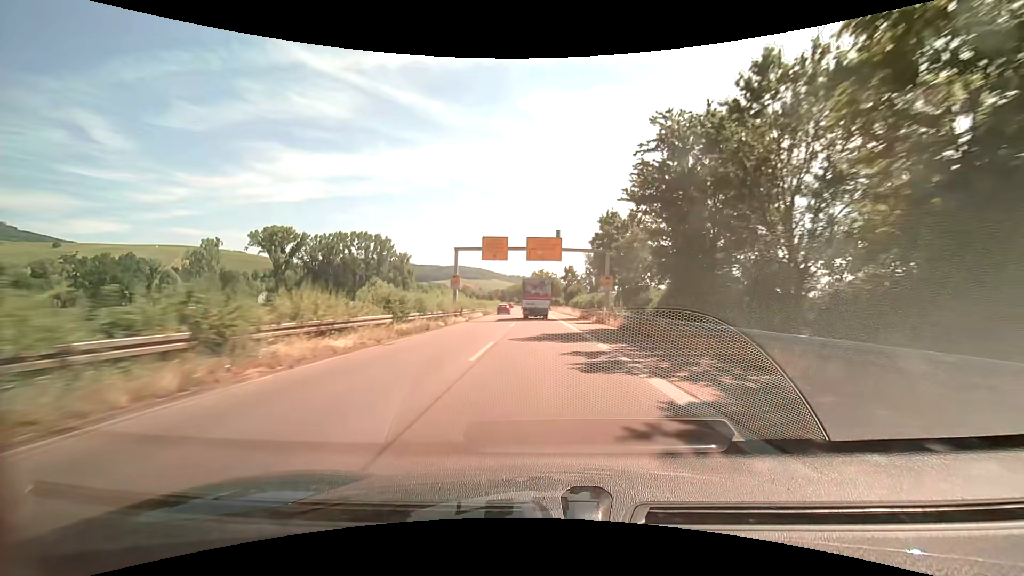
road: trunk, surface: asphalt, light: Day
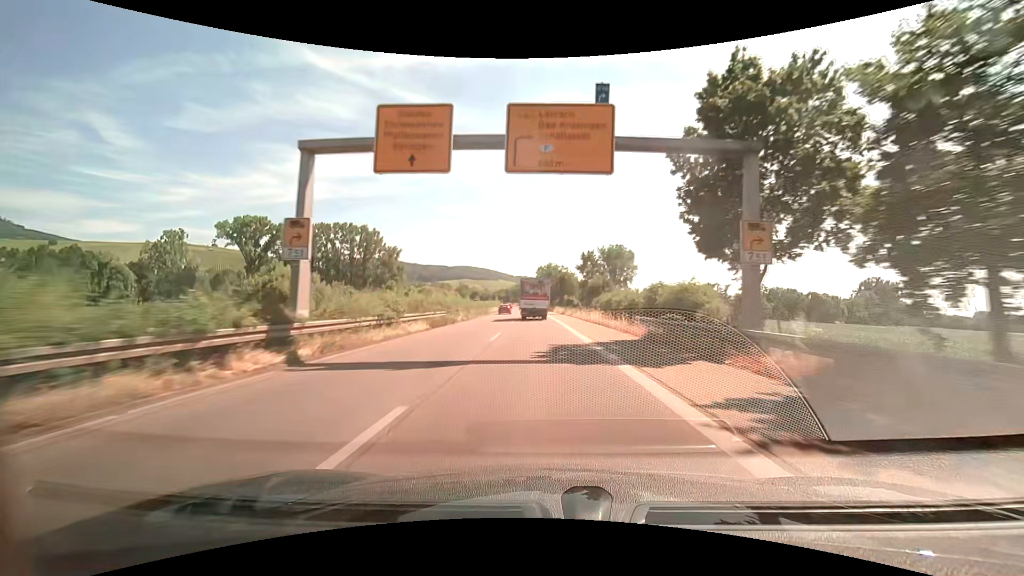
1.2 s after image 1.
(-0.2, +29.2) m; -1°
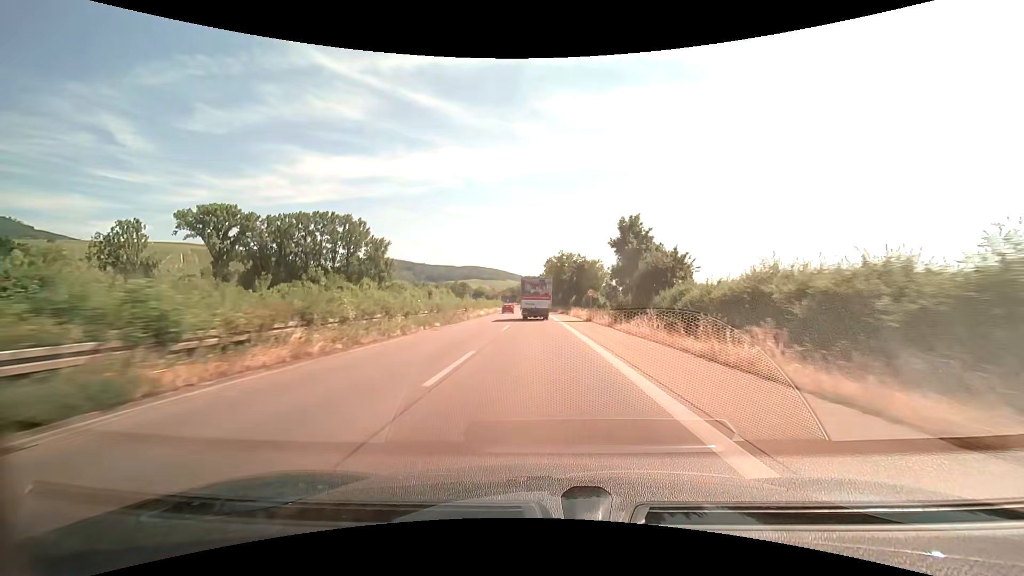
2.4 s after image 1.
(-0.2, +28.5) m; -1°
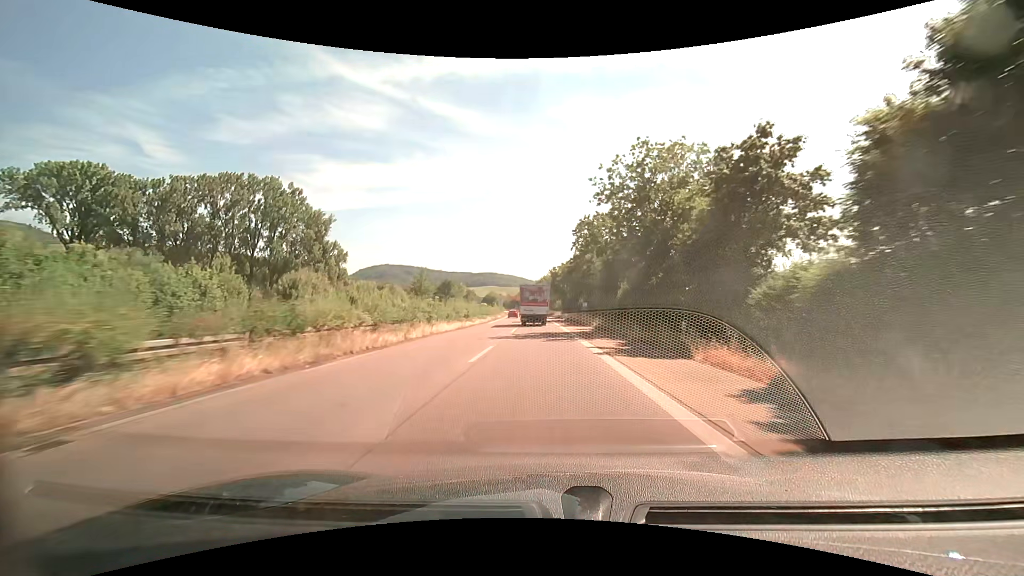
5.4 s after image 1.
(-1.3, +67.1) m; -2°
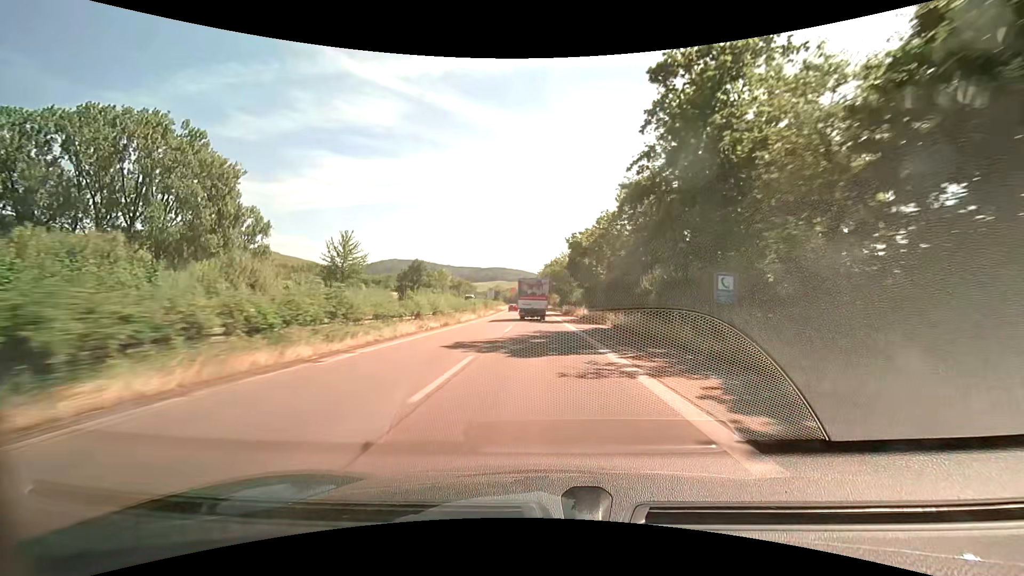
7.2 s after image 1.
(-0.4, +42.3) m; -1°
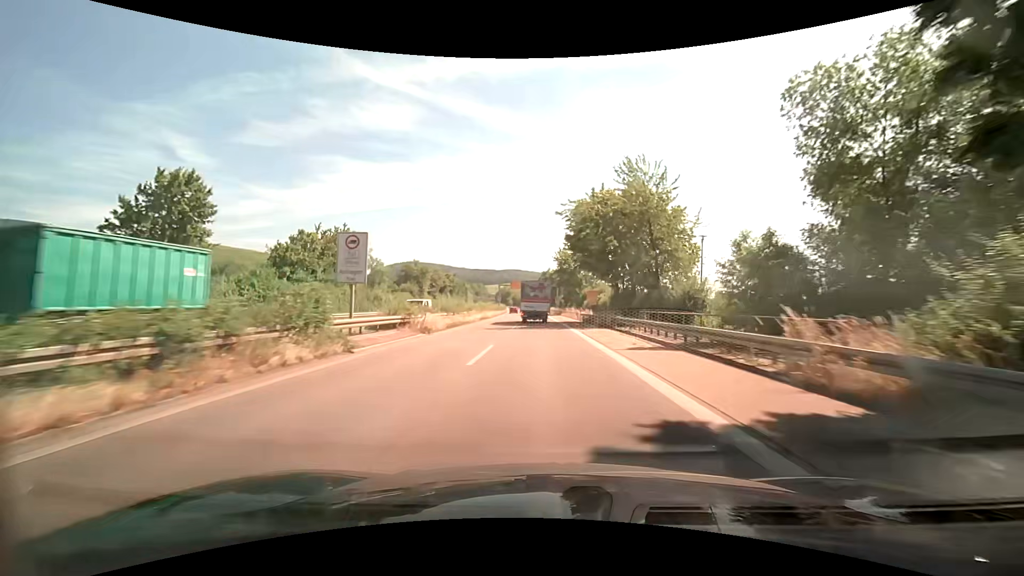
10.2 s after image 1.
(-1.3, +67.4) m; -2°
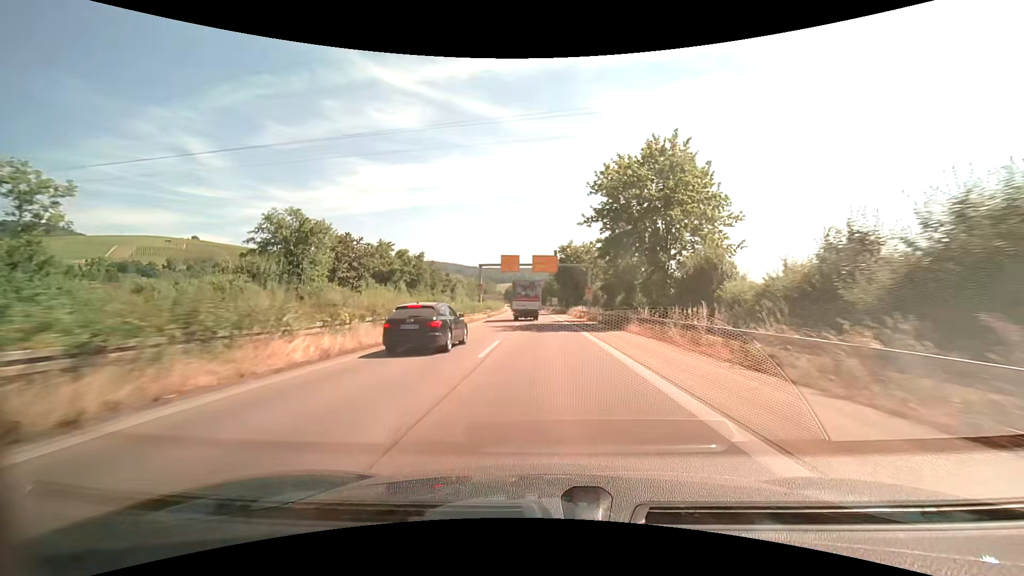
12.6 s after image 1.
(-0.7, +52.6) m; -2°
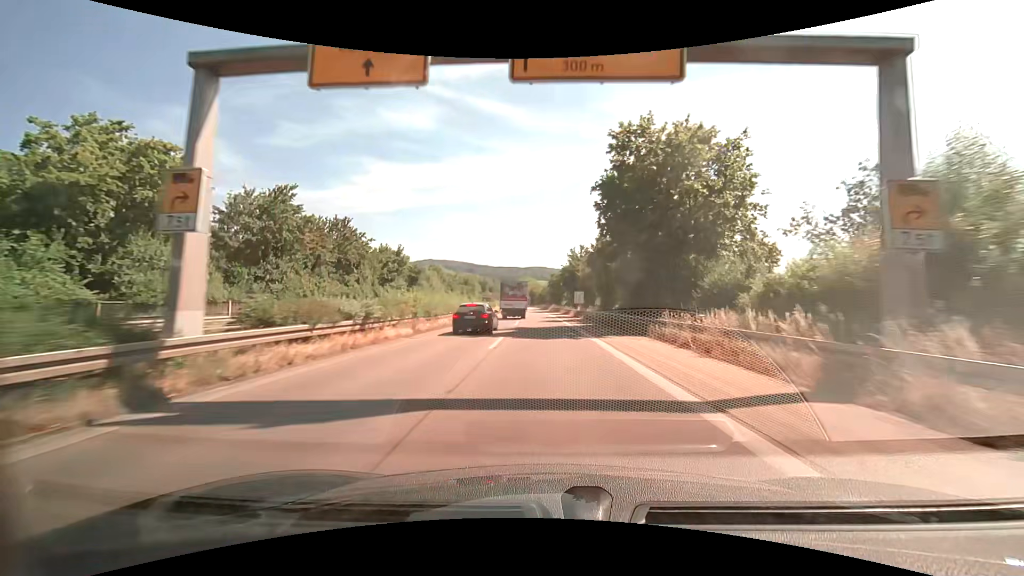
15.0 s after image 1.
(-0.6, +51.5) m; -2°
(0, +10) (0, +20) (0, +30) (0, +40) (-1, +50) (-1, +60) (-1, +70) (-2, +80) (-2, +90) (-2, +100) m
